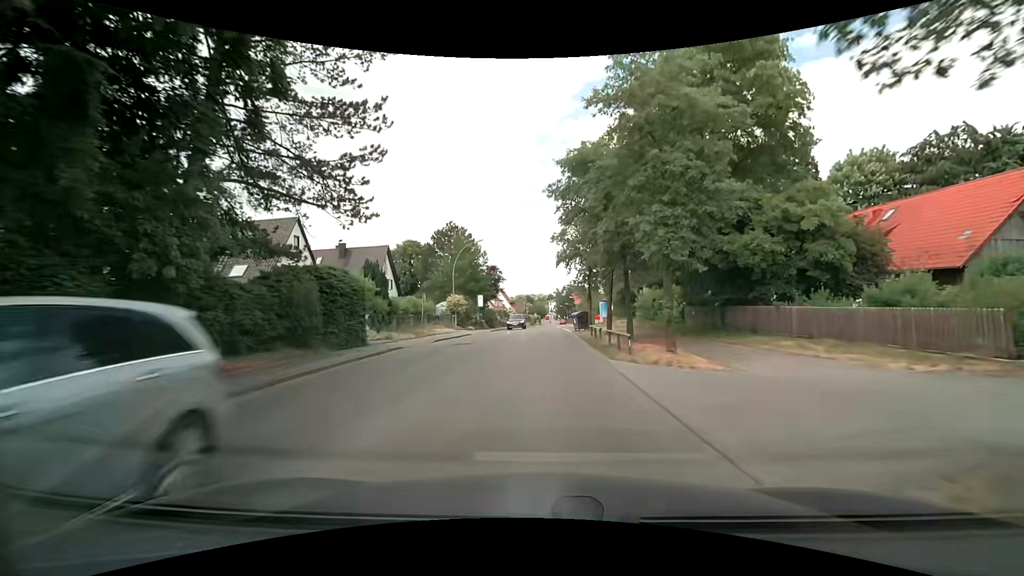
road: tertiary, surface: asphalt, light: Day
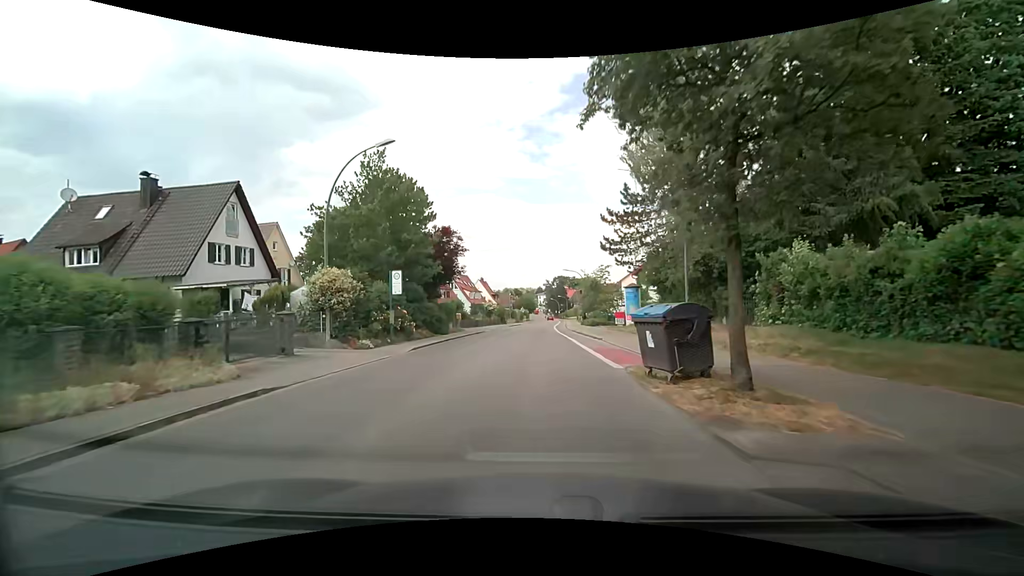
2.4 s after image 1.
(+0.2, +27.1) m; 0°
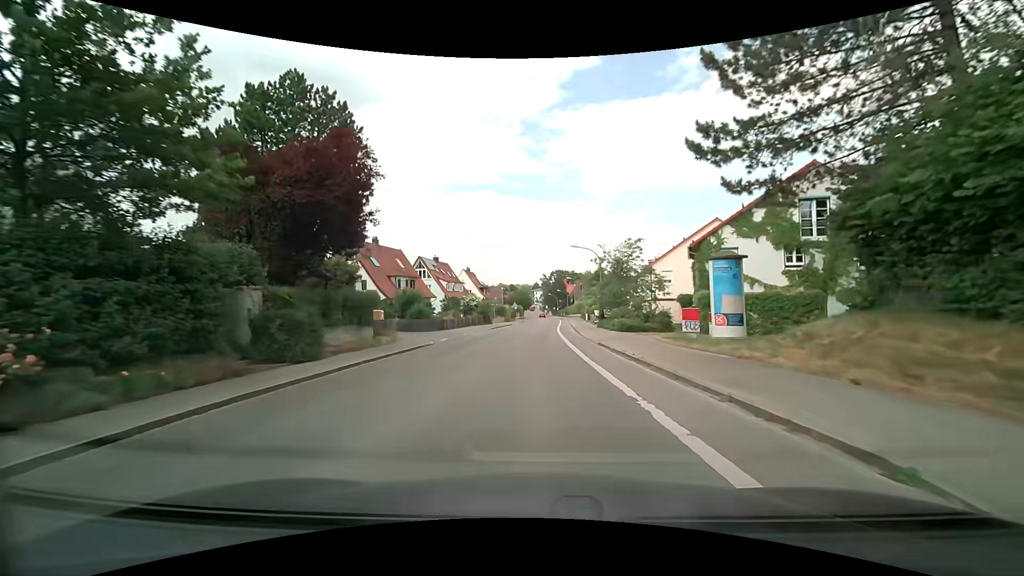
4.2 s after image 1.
(+0.4, +20.9) m; +1°
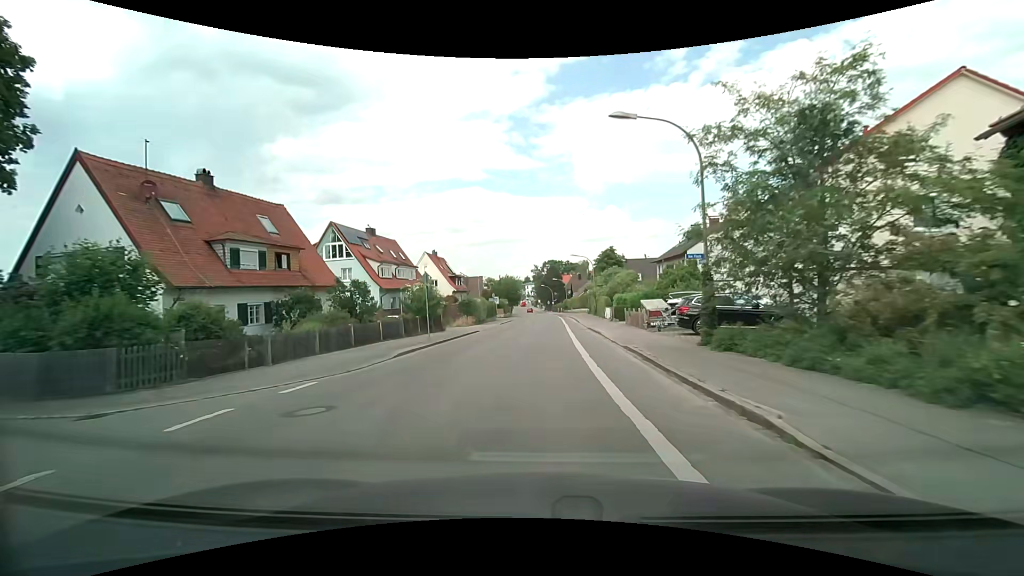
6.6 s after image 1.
(+0.2, +29.0) m; +1°
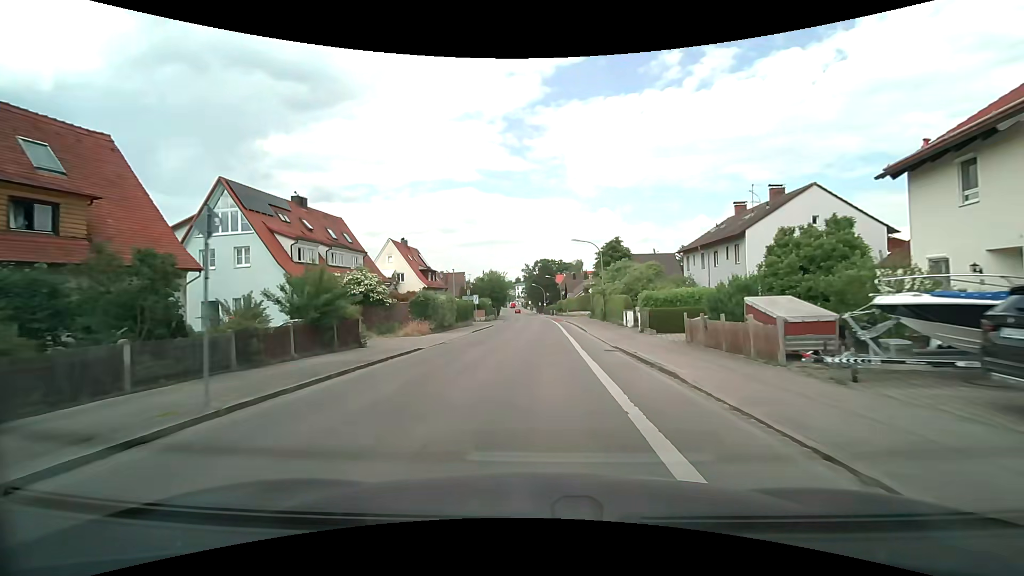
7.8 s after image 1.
(+0.1, +14.9) m; +1°
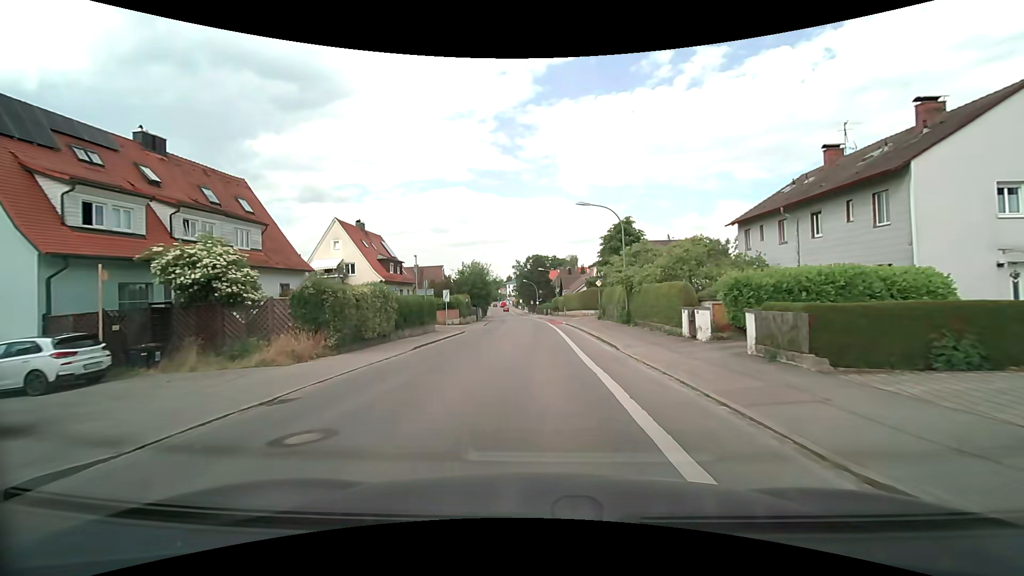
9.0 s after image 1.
(+0.2, +14.7) m; +2°
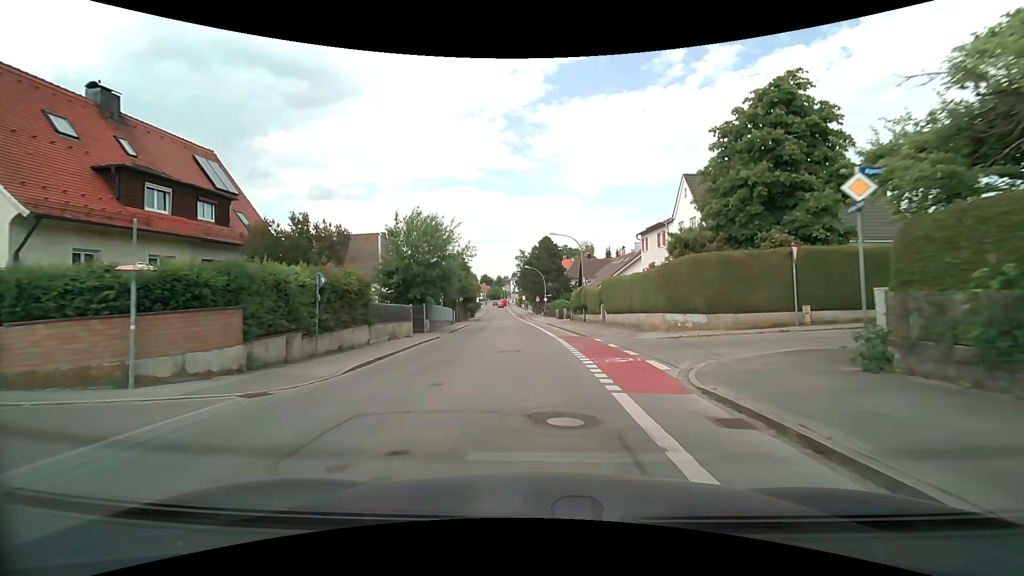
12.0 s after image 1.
(-0.3, +35.4) m; -1°
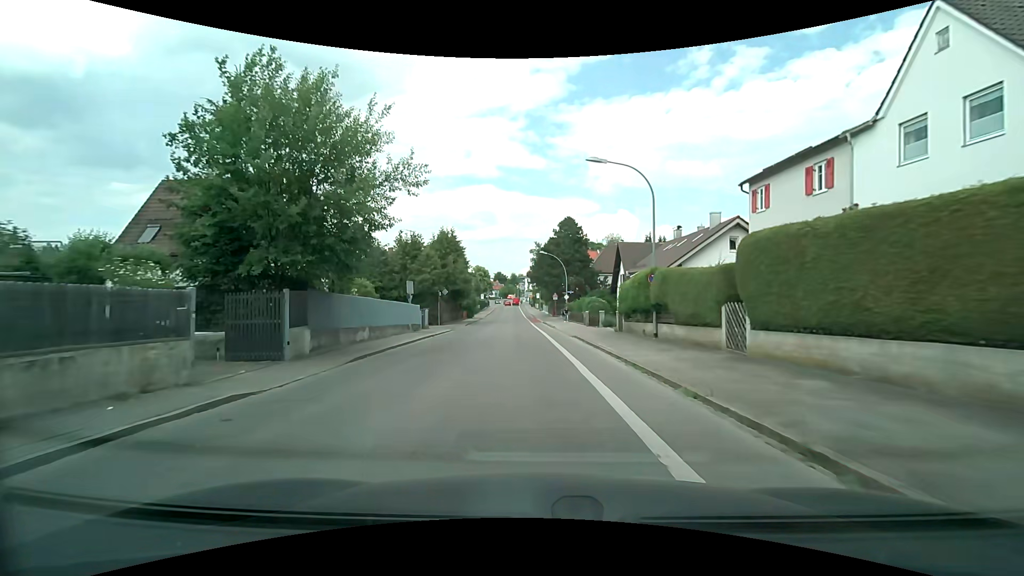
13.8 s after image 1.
(-0.2, +20.2) m; -2°
(0, +10) (0, +20) (-1, +30) (-1, +40) (-1, +50) (-2, +60) (-3, +70) (-3, +80) (-4, +90) (-4, +100) m
